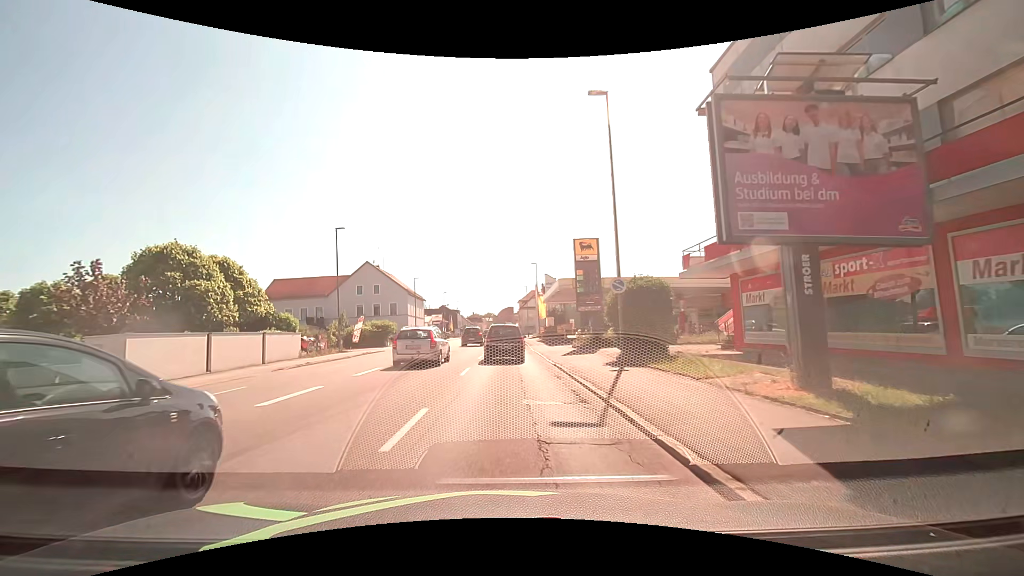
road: tertiary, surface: asphalt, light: Day
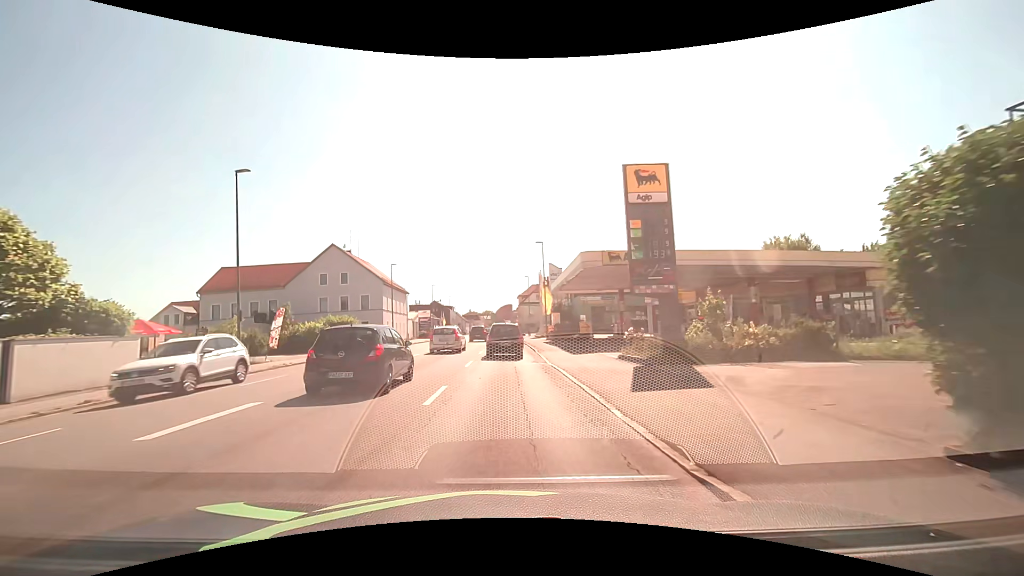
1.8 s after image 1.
(+0.1, +15.1) m; 0°
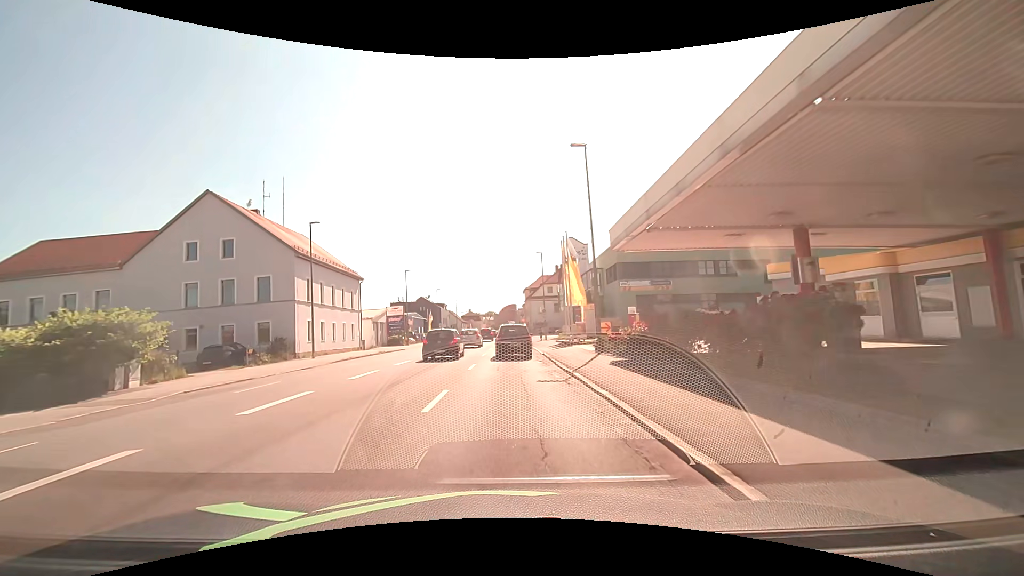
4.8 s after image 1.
(0.0, +27.9) m; 0°
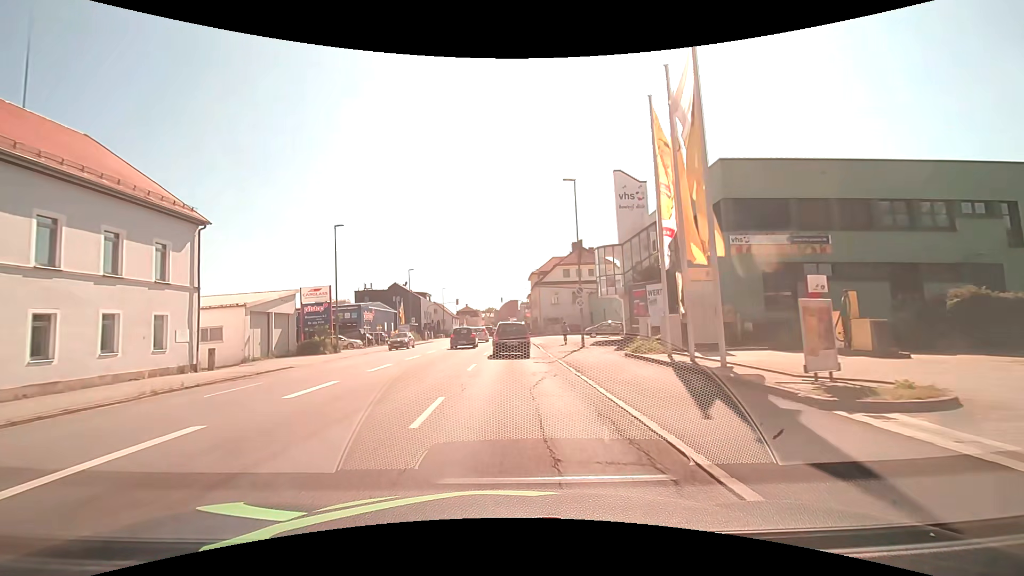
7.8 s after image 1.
(-0.1, +28.6) m; 0°
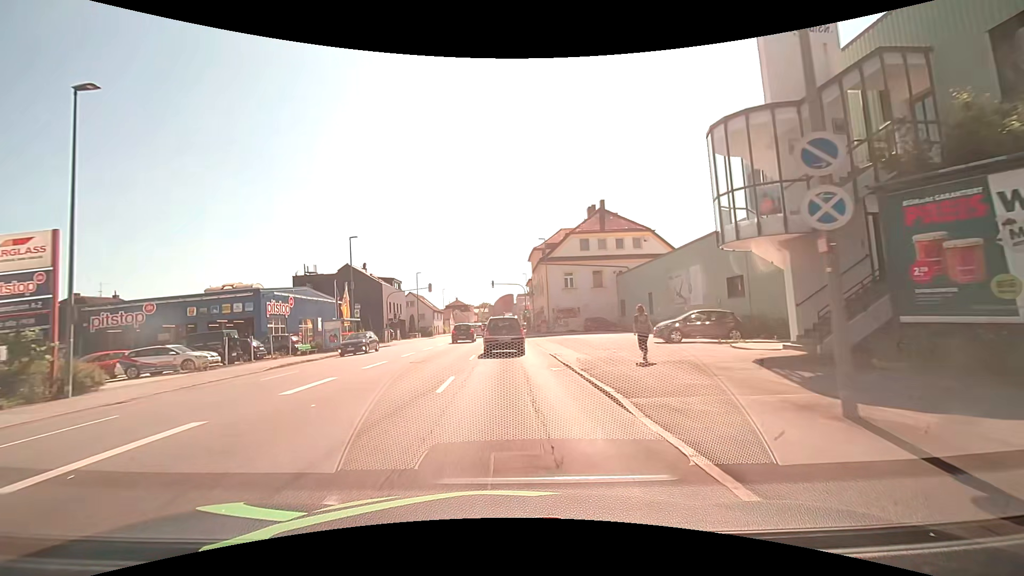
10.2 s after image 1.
(0.0, +23.7) m; 0°
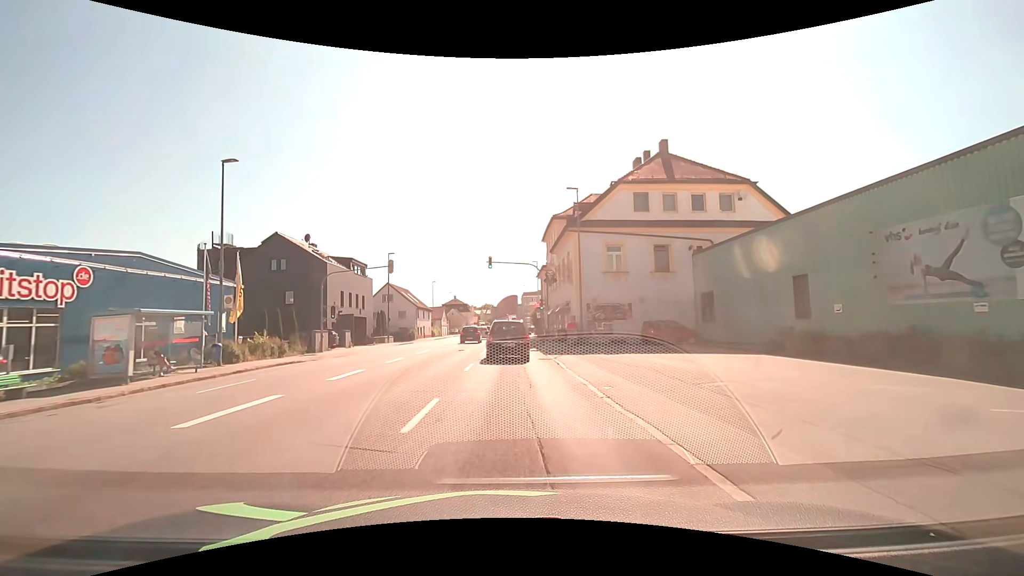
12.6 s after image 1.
(0.0, +21.5) m; 0°
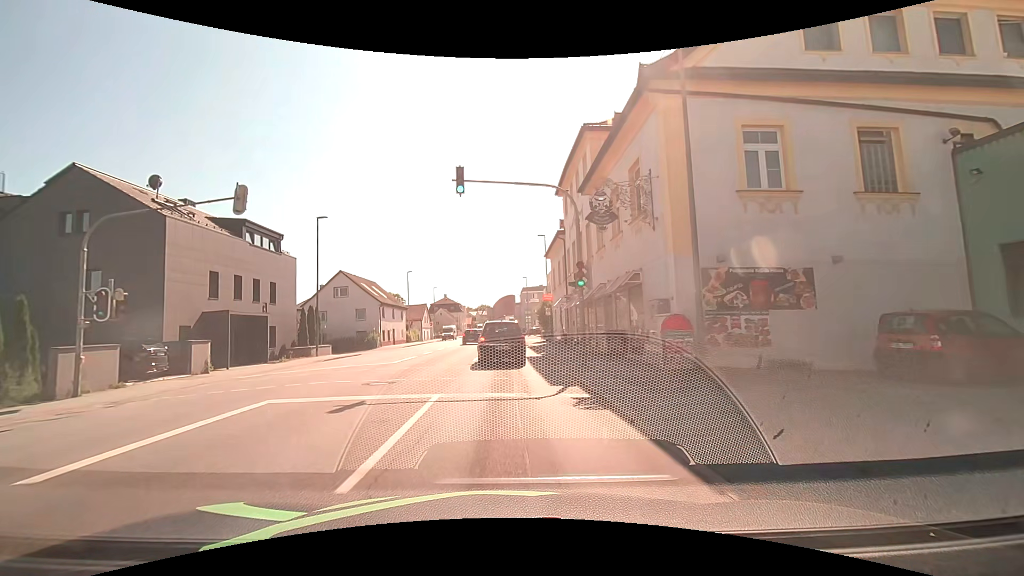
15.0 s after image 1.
(+0.3, +20.2) m; +1°
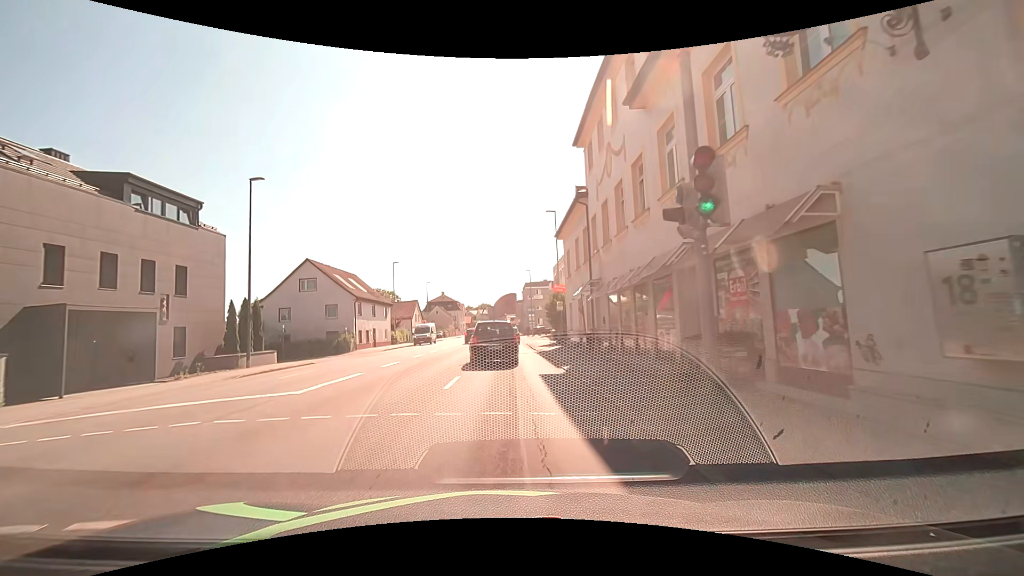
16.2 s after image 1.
(0.0, +9.7) m; -1°
(0, +10) (0, +20) (0, +30) (0, +40) (0, +50) (0, +60) (0, +70) (+1, +80) (+1, +90) (+1, +100) m
